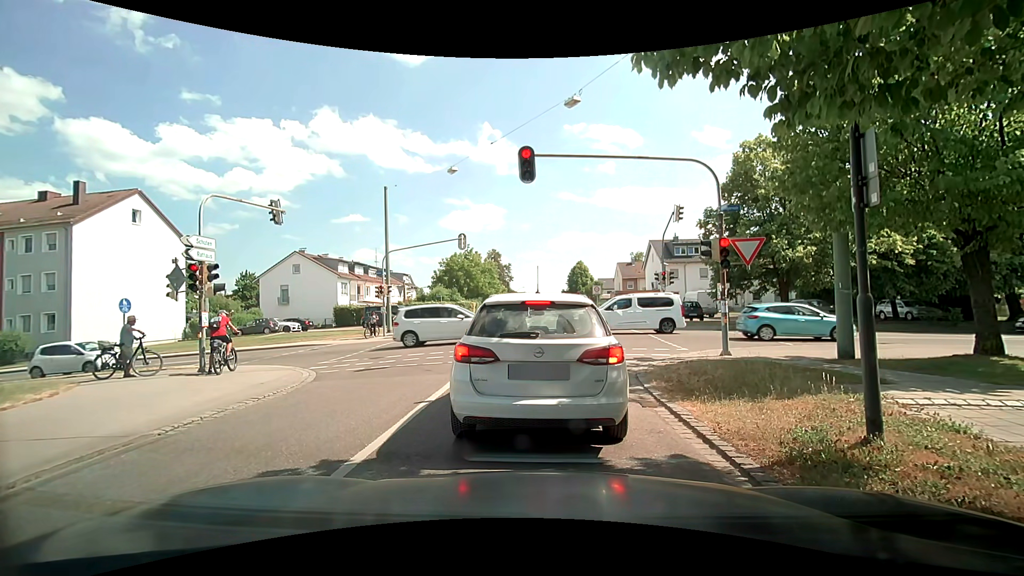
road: residential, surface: asphalt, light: Day
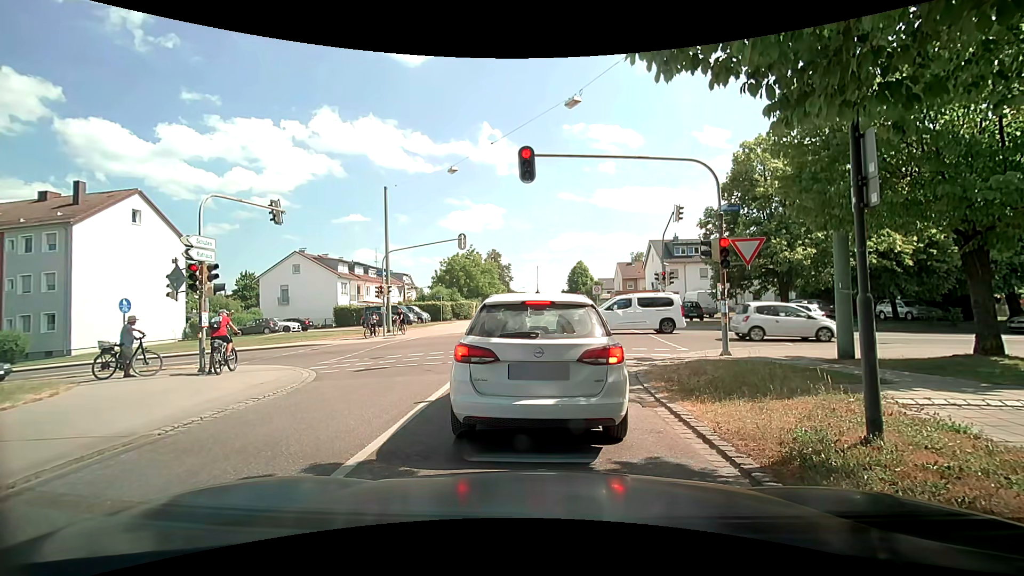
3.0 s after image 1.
(0.0, 0.0) m; 0°
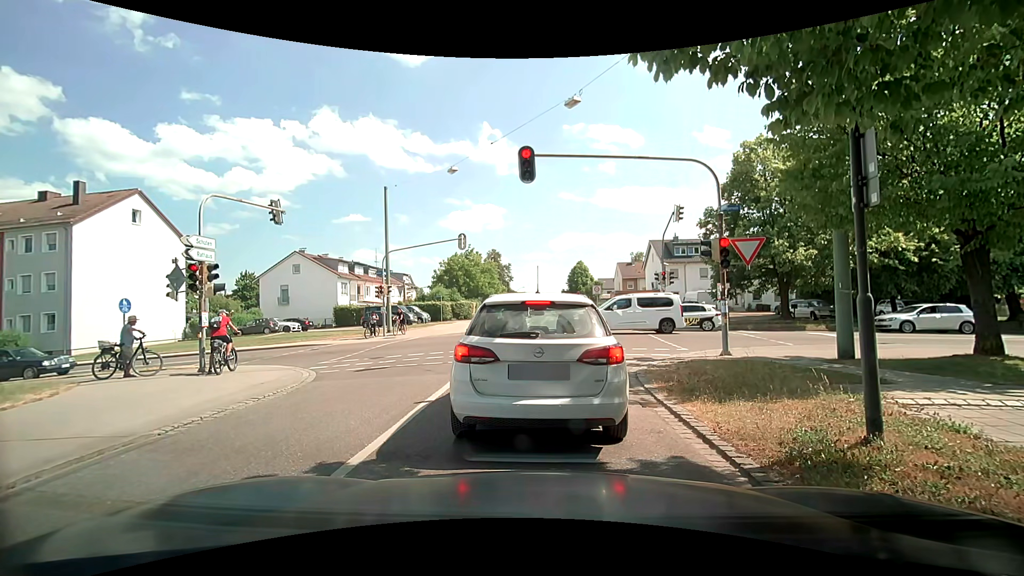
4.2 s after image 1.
(0.0, 0.0) m; 0°
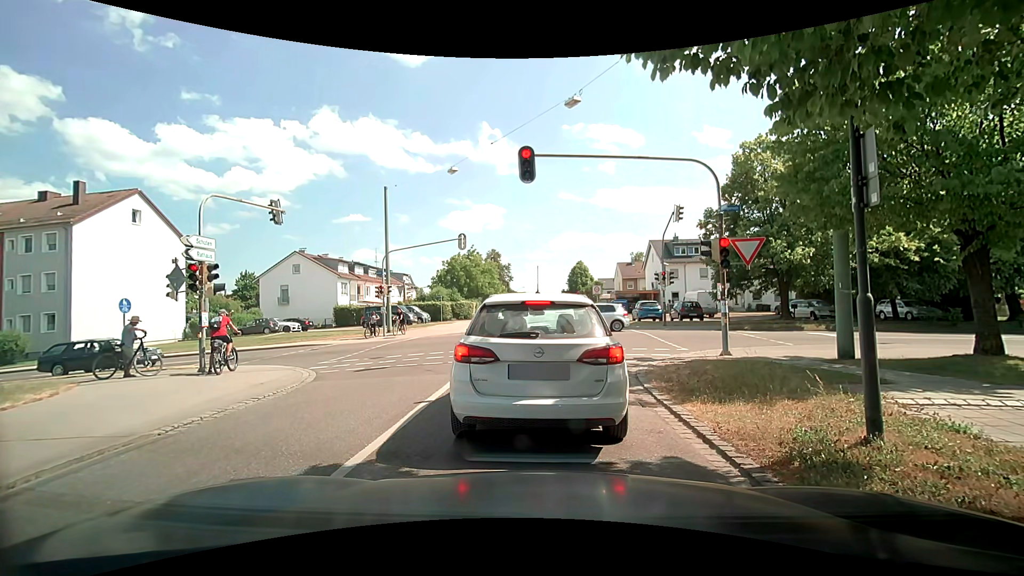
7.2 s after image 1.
(0.0, 0.0) m; 0°
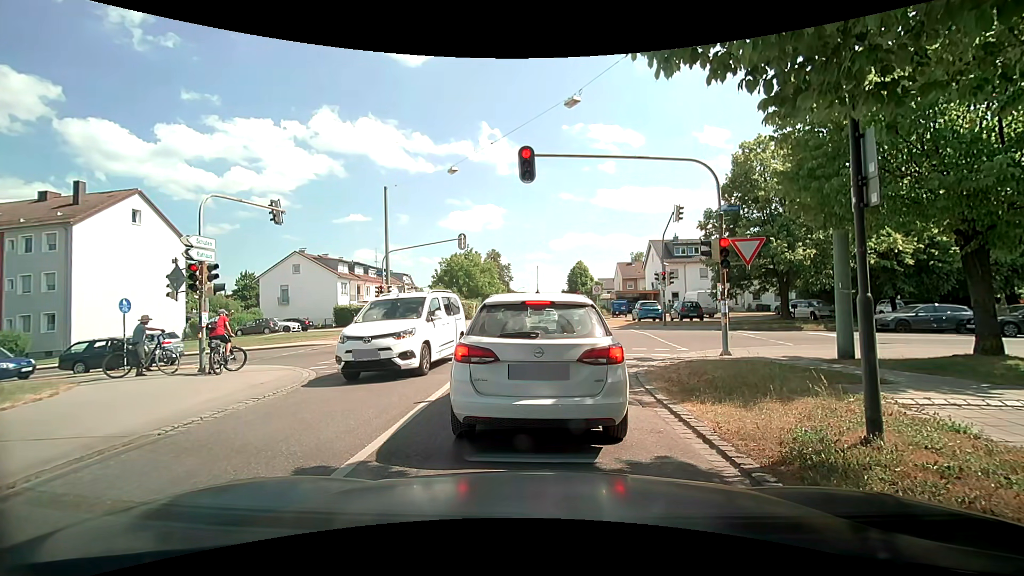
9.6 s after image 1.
(0.0, 0.0) m; 0°
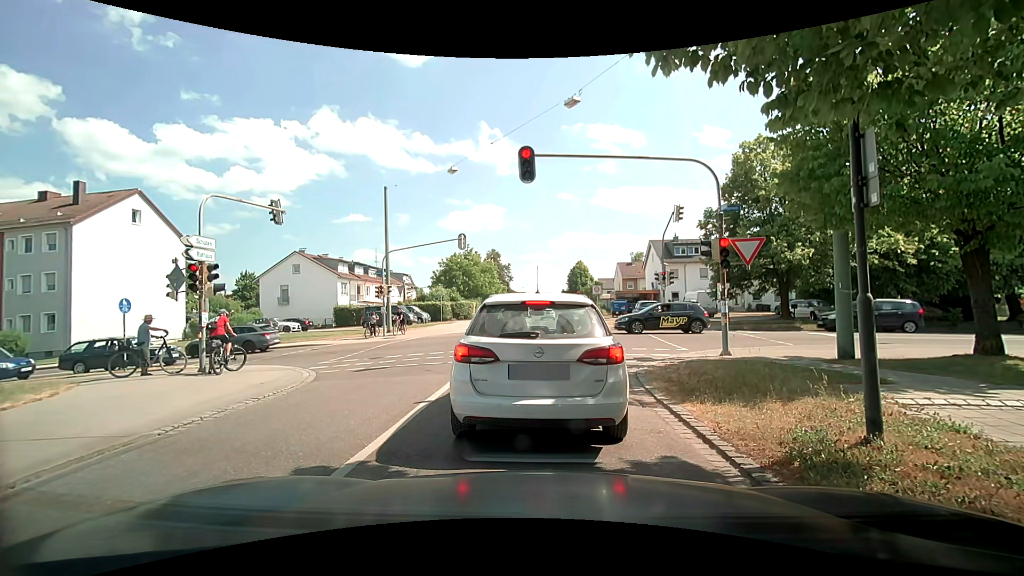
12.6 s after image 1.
(0.0, 0.0) m; 0°
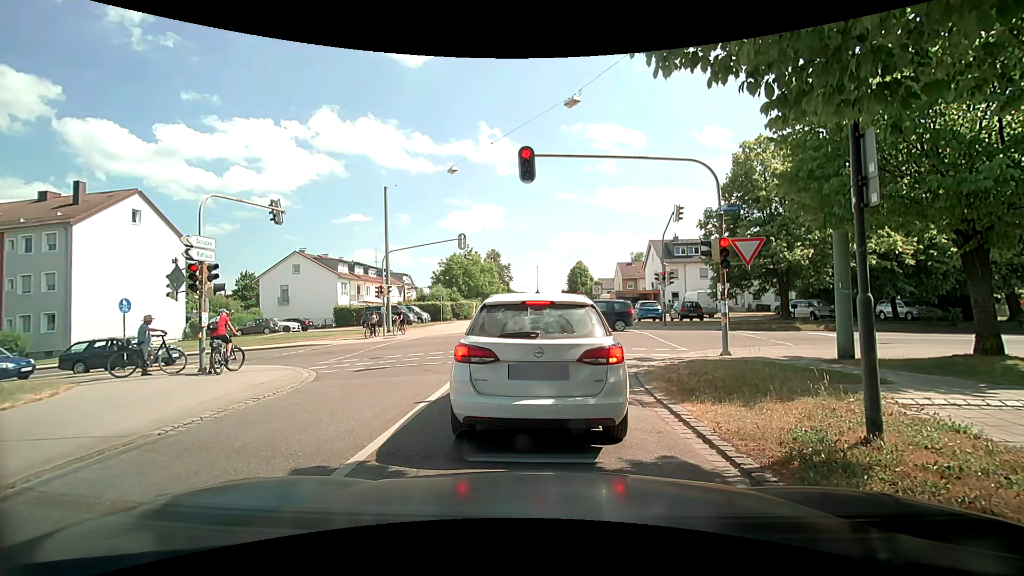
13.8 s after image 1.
(0.0, 0.0) m; 0°
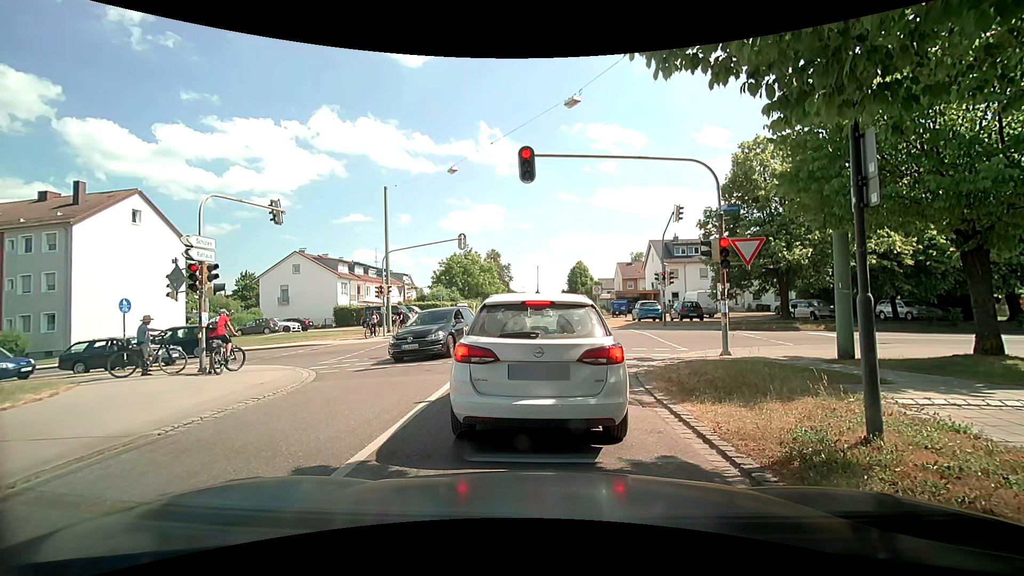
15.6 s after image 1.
(0.0, 0.0) m; 0°
